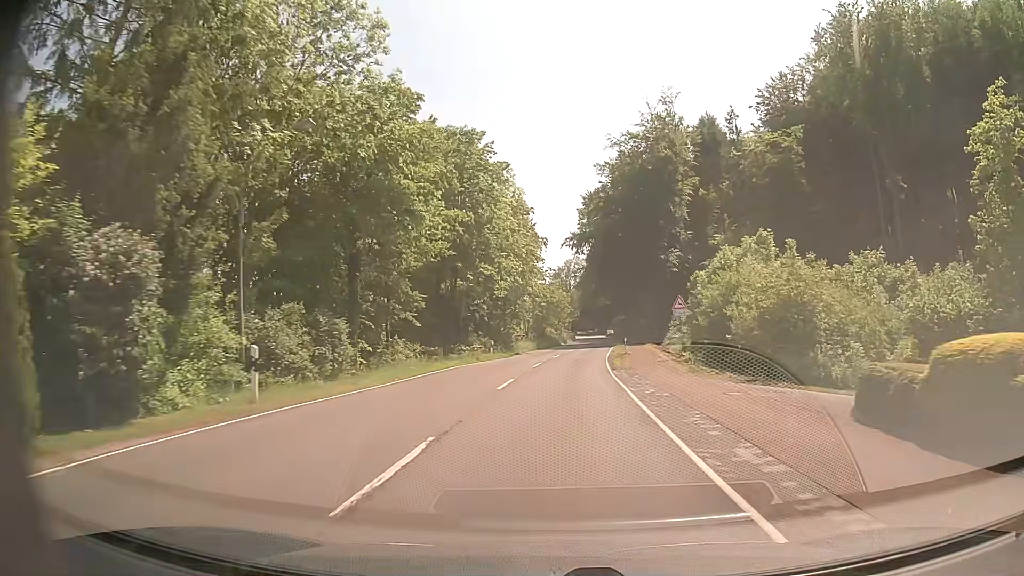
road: secondary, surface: asphalt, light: Day
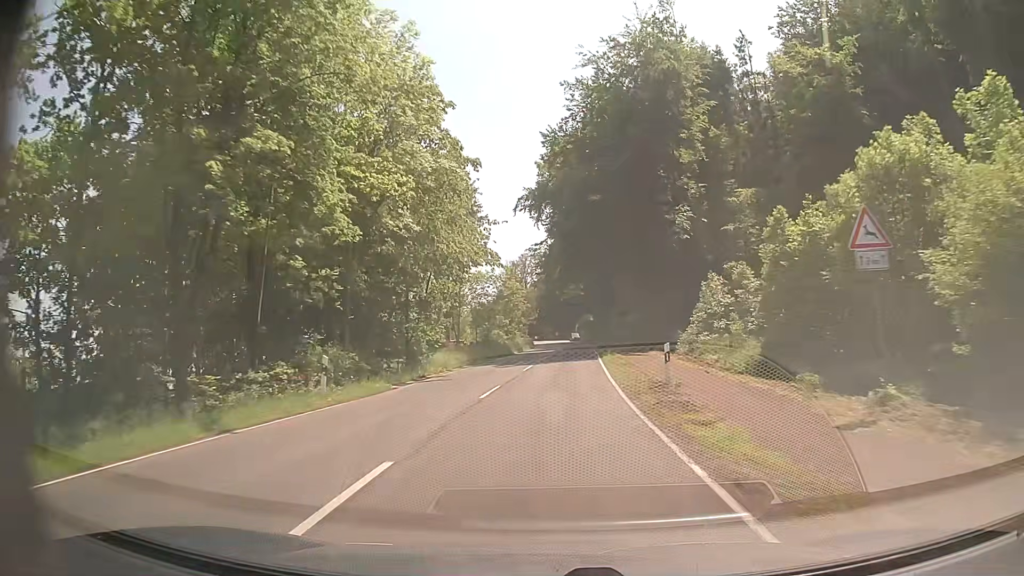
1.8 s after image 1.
(+0.8, +25.8) m; +3°
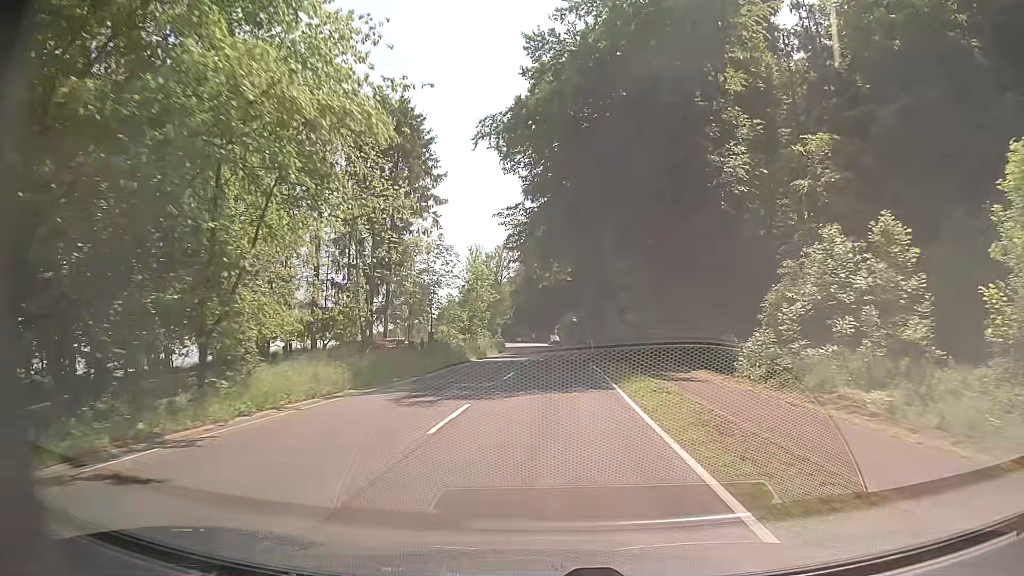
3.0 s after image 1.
(+0.3, +18.1) m; +2°
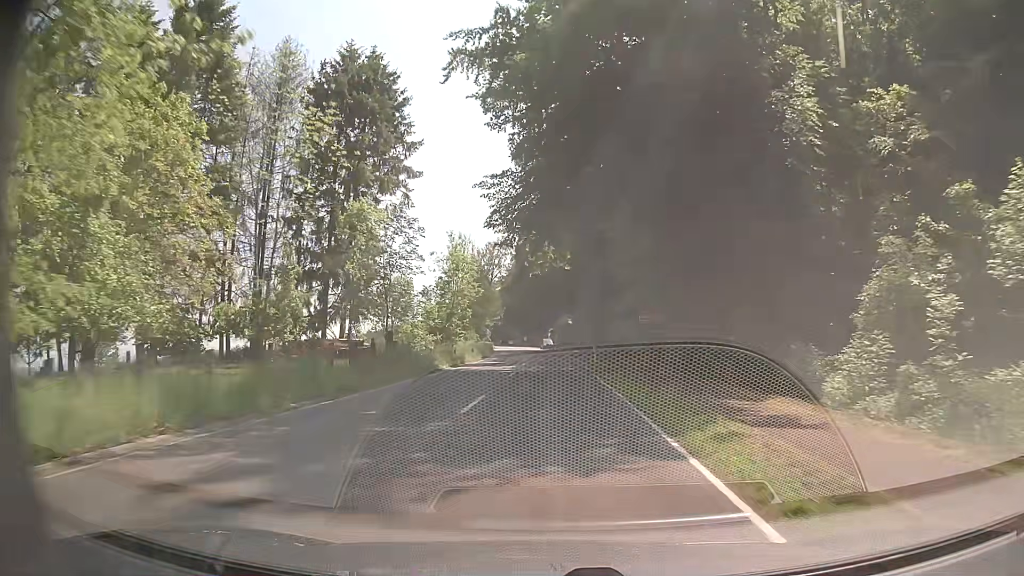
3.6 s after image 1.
(+0.1, +9.2) m; +1°
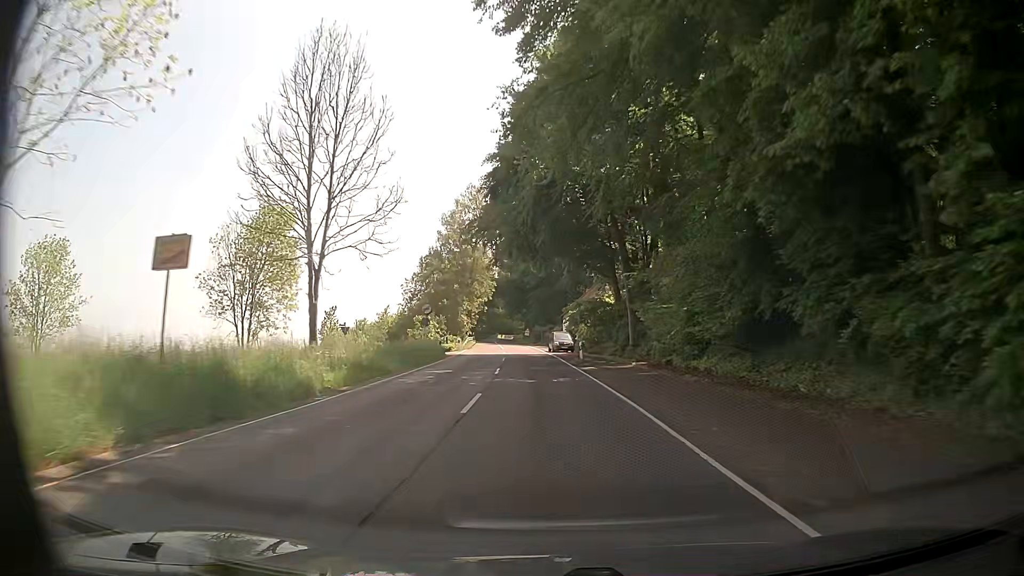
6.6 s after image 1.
(0.0, +49.2) m; -1°
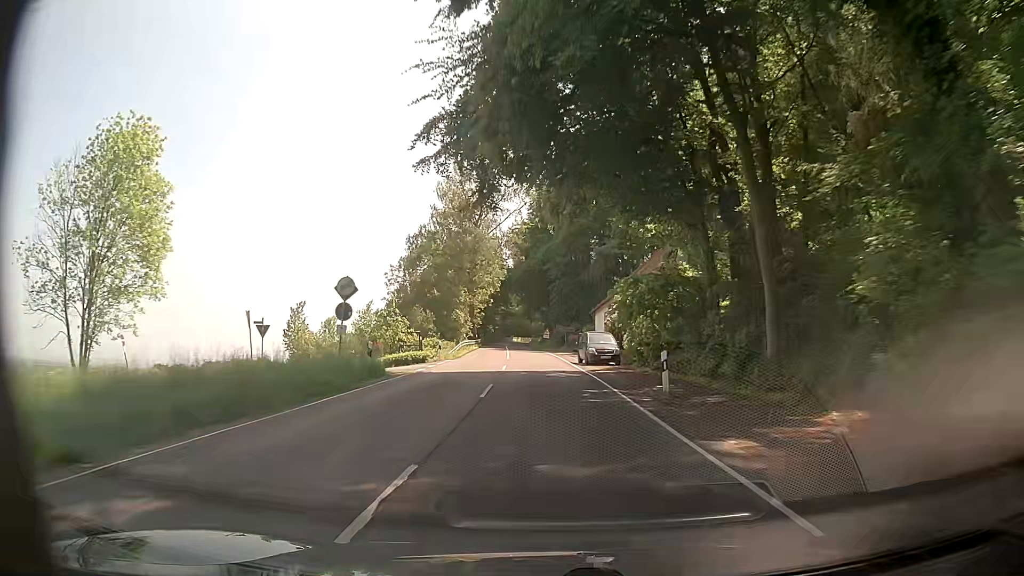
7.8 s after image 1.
(-0.2, +21.1) m; -1°
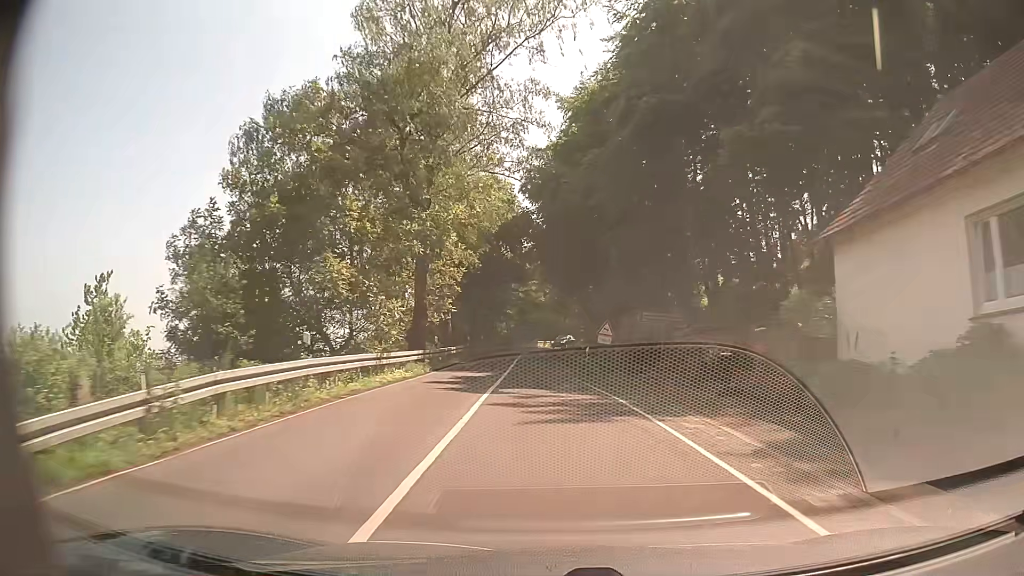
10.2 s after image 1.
(-1.0, +42.4) m; -3°
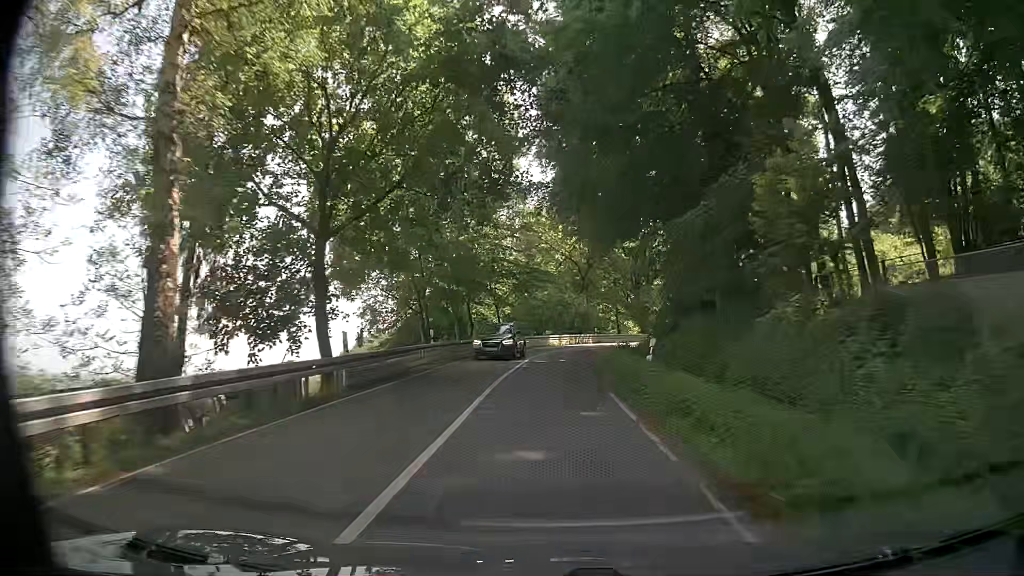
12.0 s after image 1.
(-0.3, +29.9) m; -3°
(0, +10) (+1, +20) (+1, +30) (+3, +40) (+6, +49) (+11, +58) (+18, +65) (+25, +72) (+33, +79) (+40, +86) m
